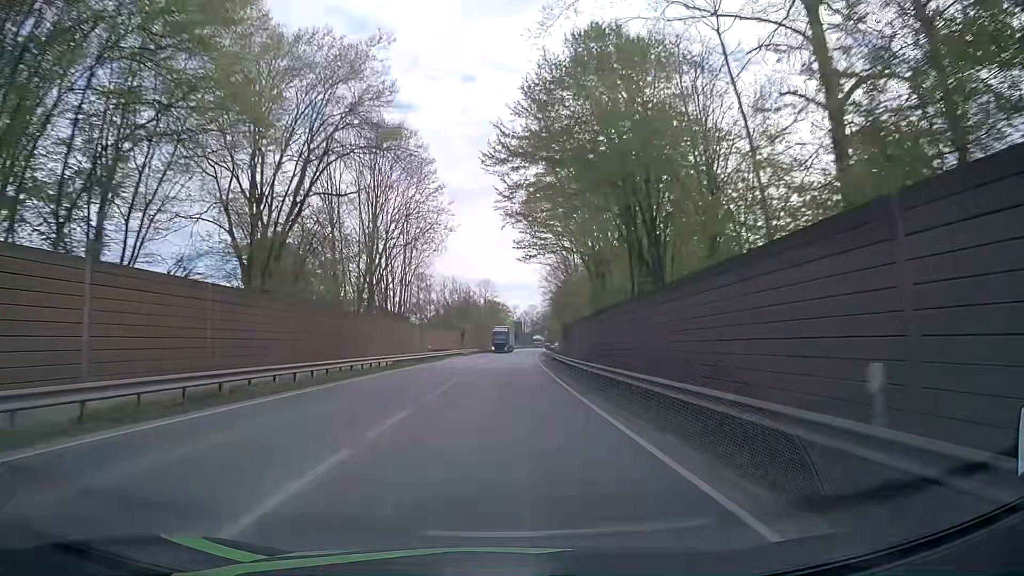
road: primary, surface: asphalt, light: Day
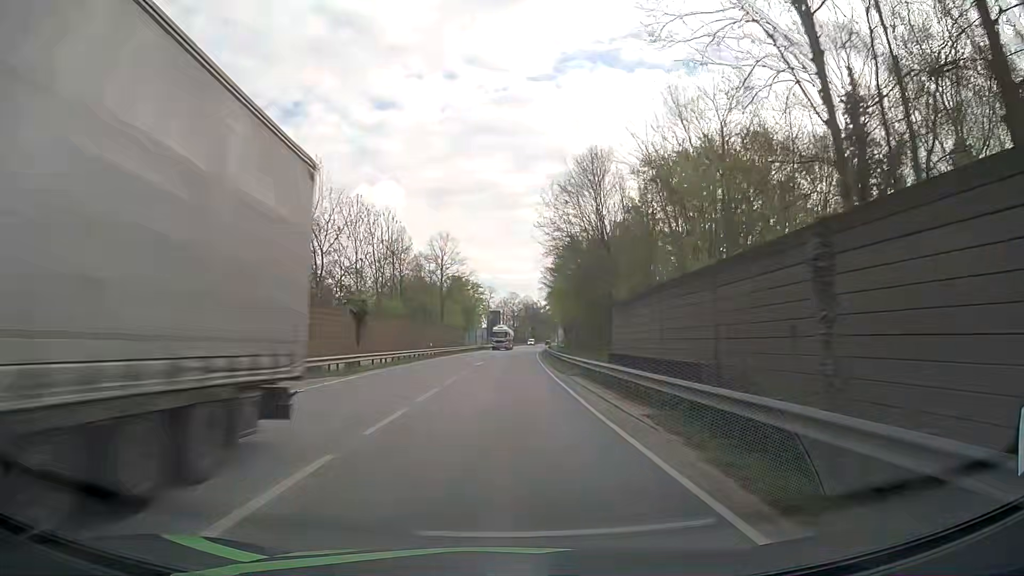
(+0.5, +53.5) m; +2°
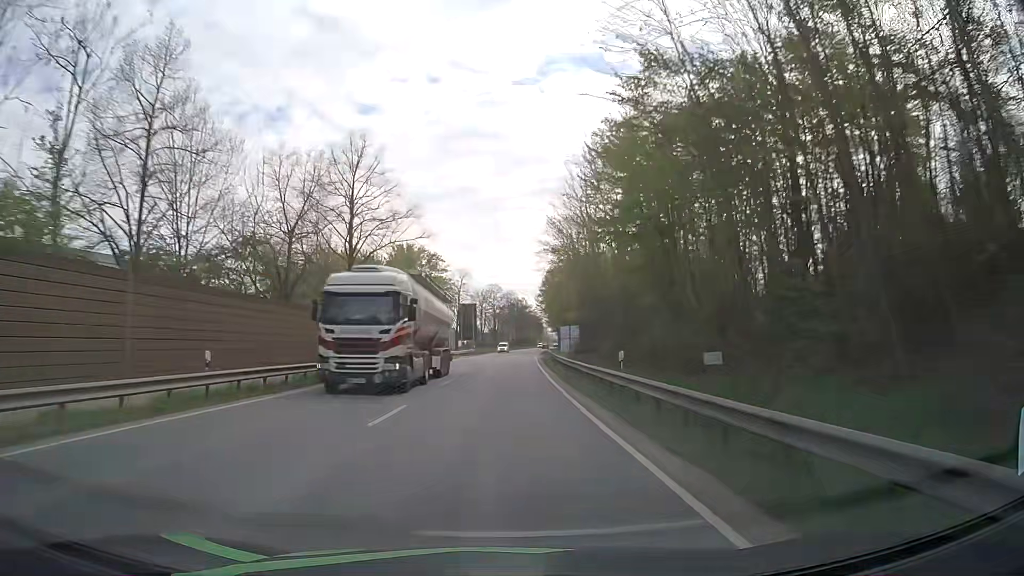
(+0.6, +40.4) m; +1°
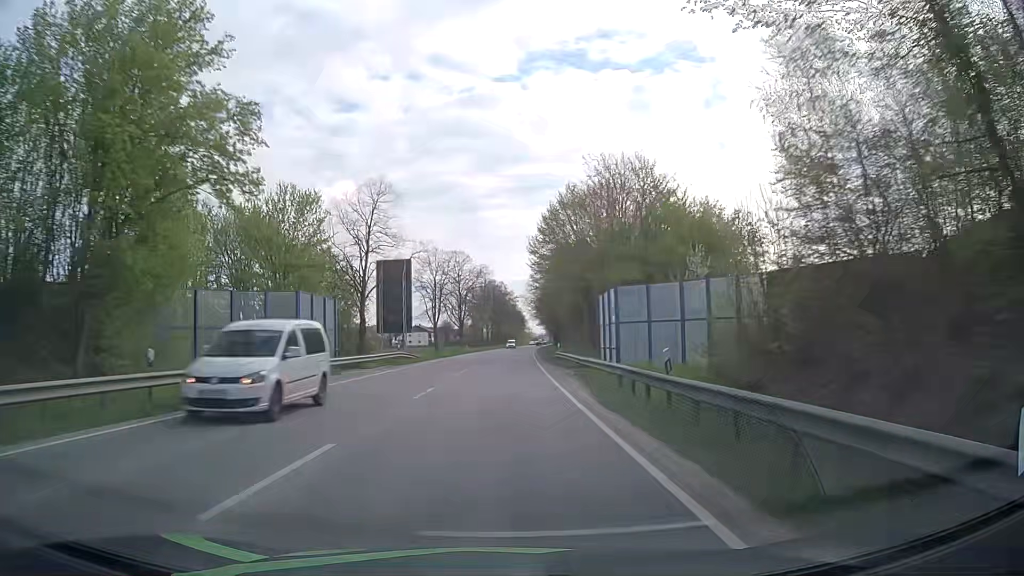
(+0.9, +54.1) m; +2°
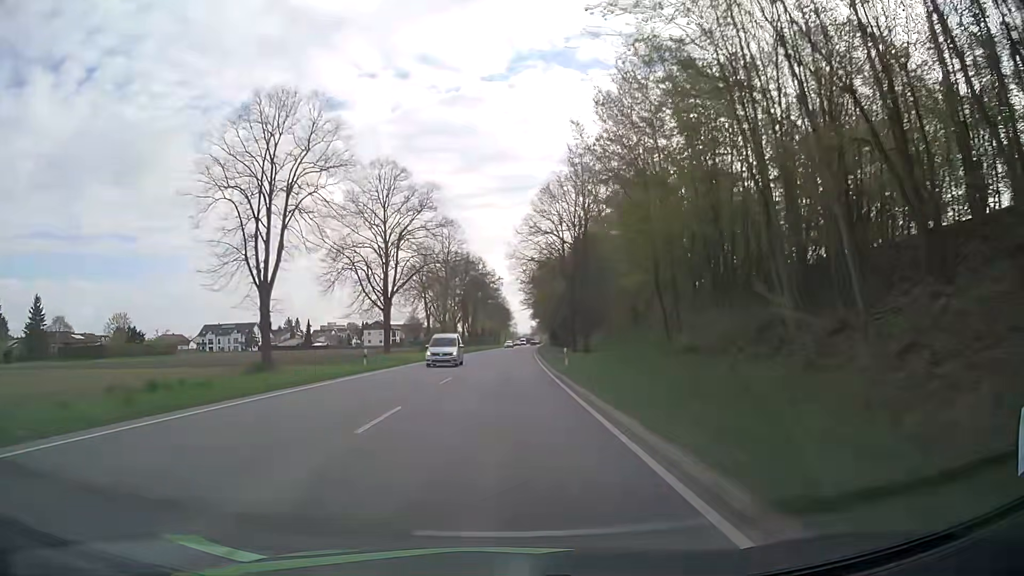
(+0.7, +54.5) m; +1°
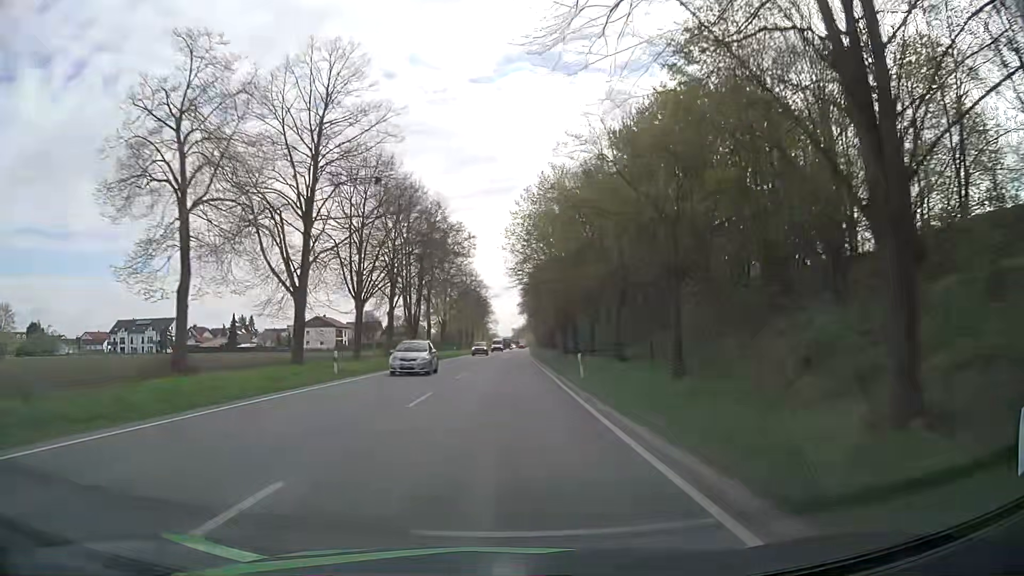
(+1.1, +55.3) m; +2°
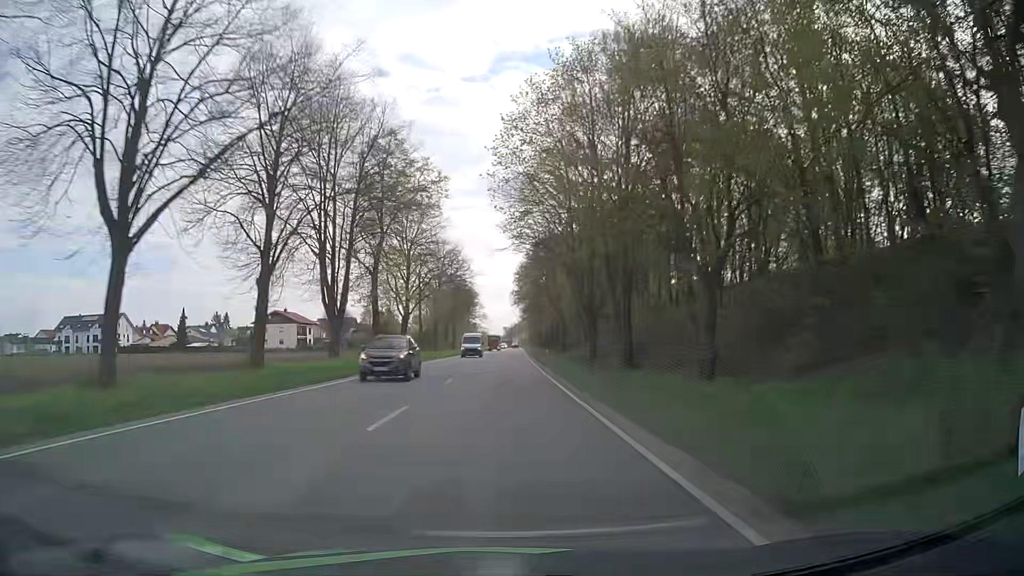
(+0.2, +27.9) m; +1°
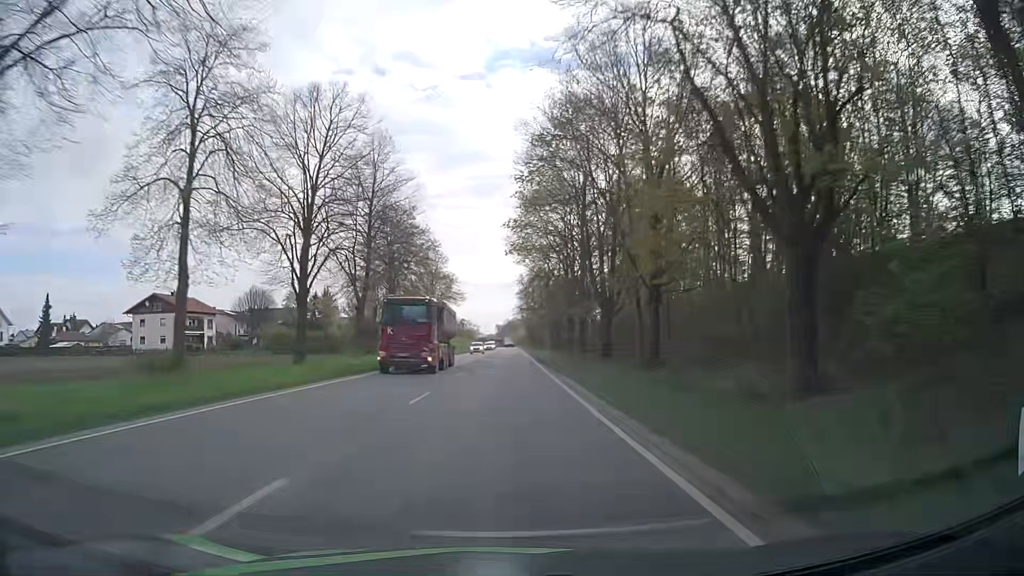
(+0.2, +55.6) m; +1°
(0, +10) (0, +20) (0, +30) (0, +40) (0, +50) (0, +60) (0, +70) (0, +80) (0, +90) (0, +100) m
